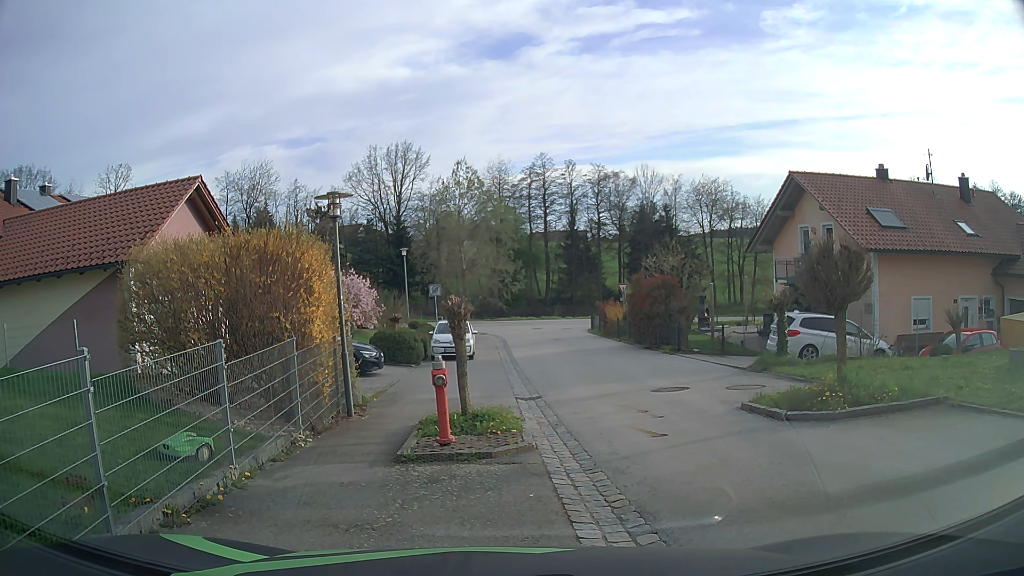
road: secondary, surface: asphalt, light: Day
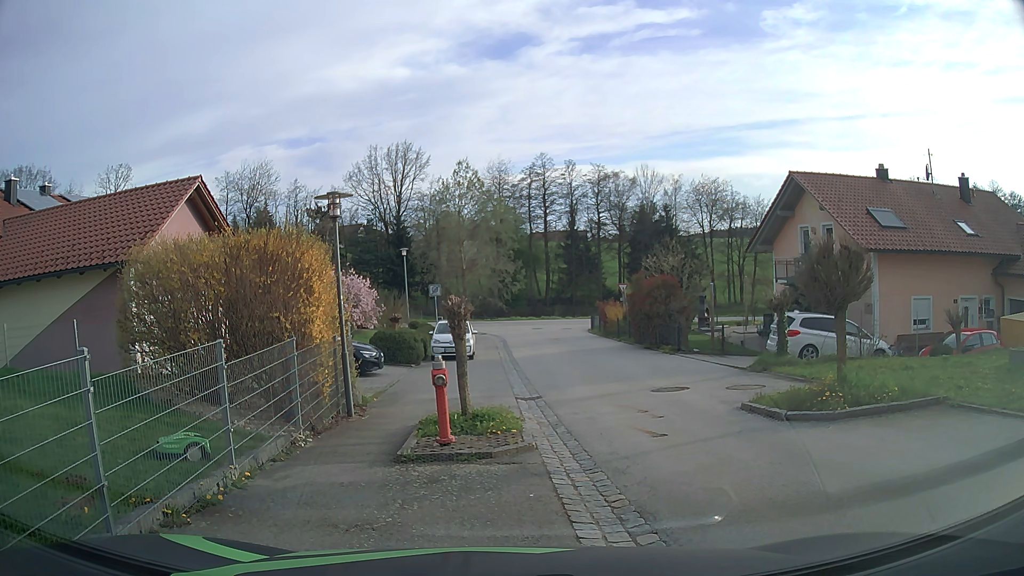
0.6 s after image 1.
(0.0, 0.0) m; 0°
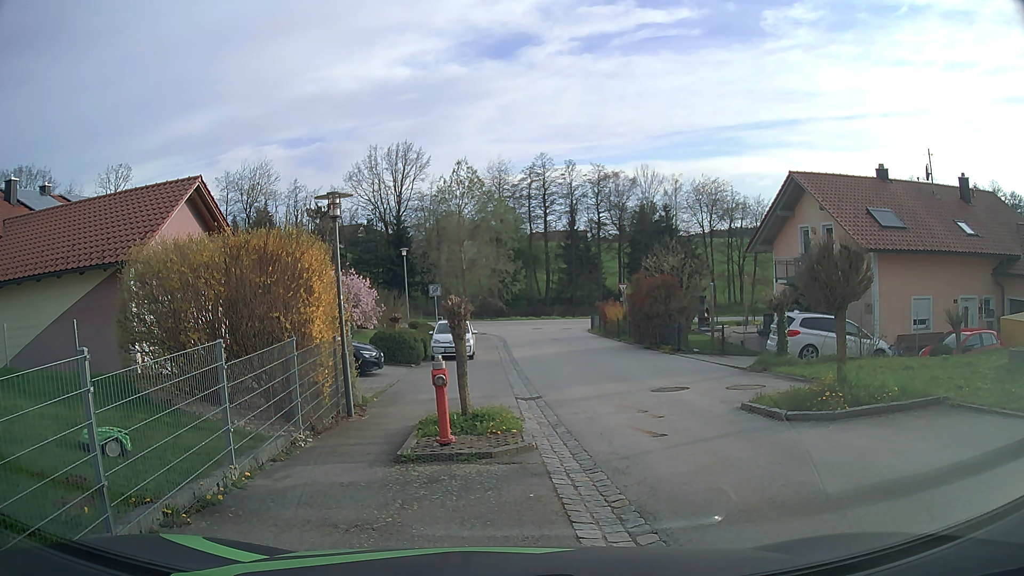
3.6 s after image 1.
(0.0, 0.0) m; 0°
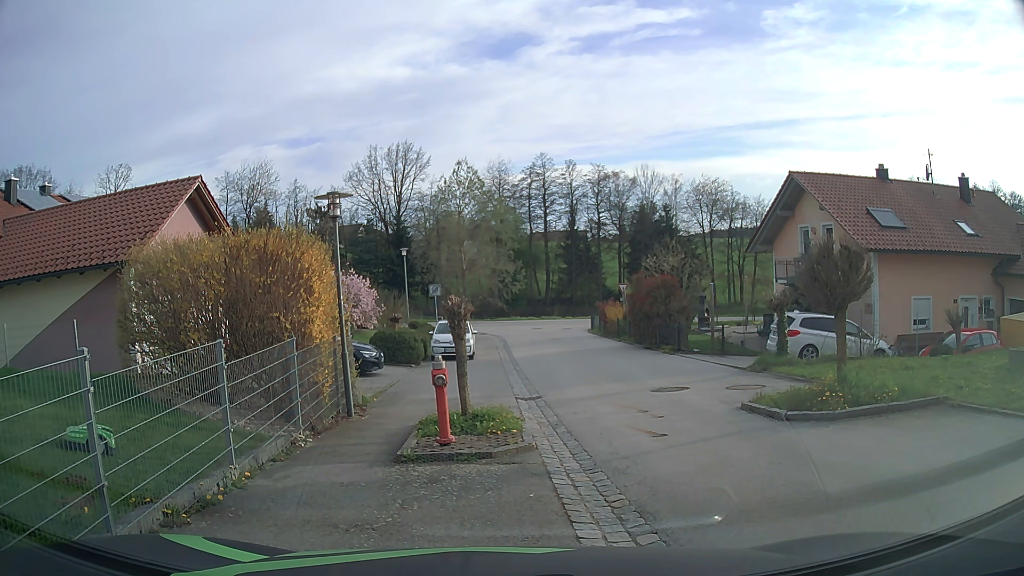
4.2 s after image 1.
(0.0, 0.0) m; 0°
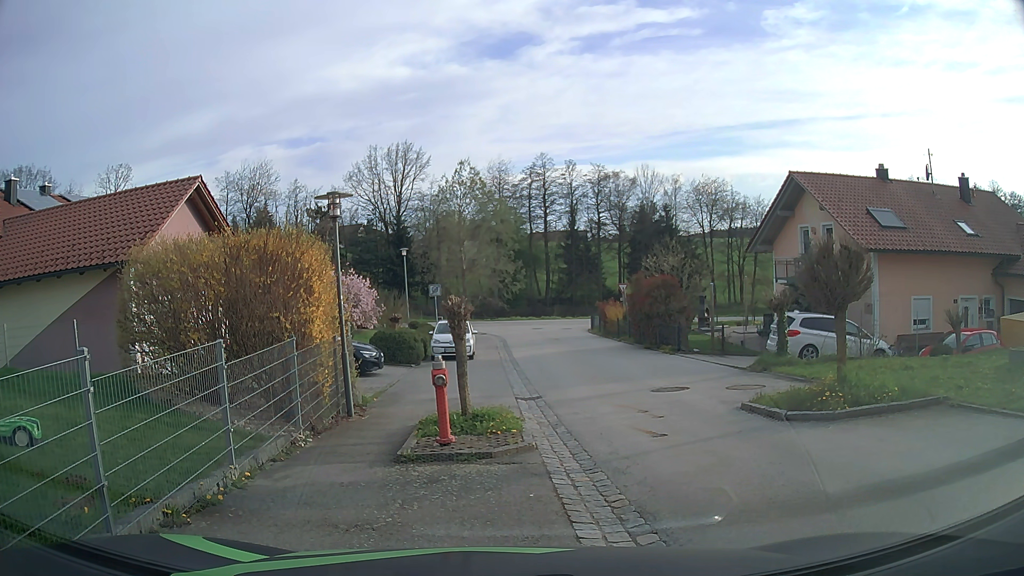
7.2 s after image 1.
(0.0, 0.0) m; 0°
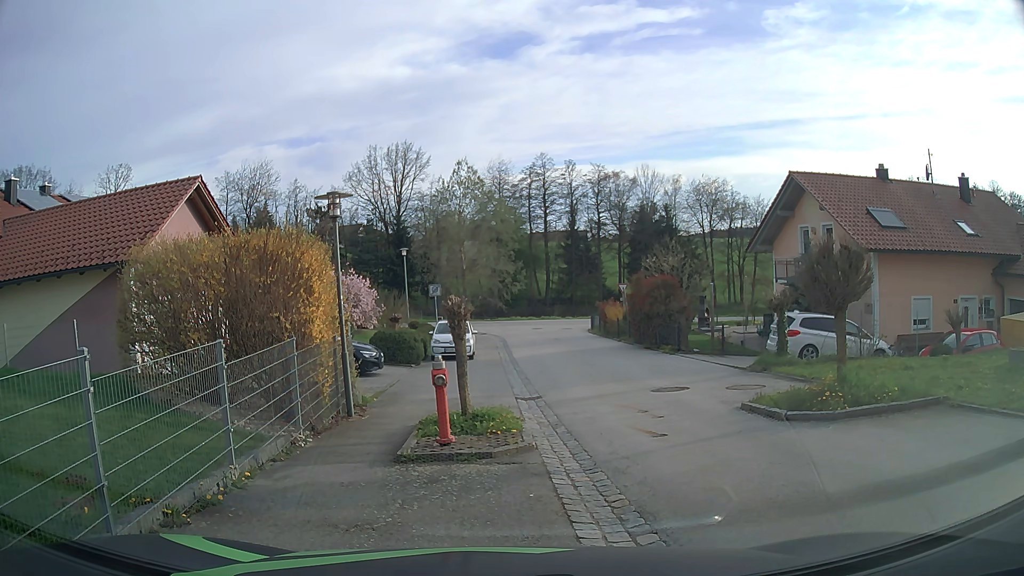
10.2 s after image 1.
(0.0, 0.0) m; 0°
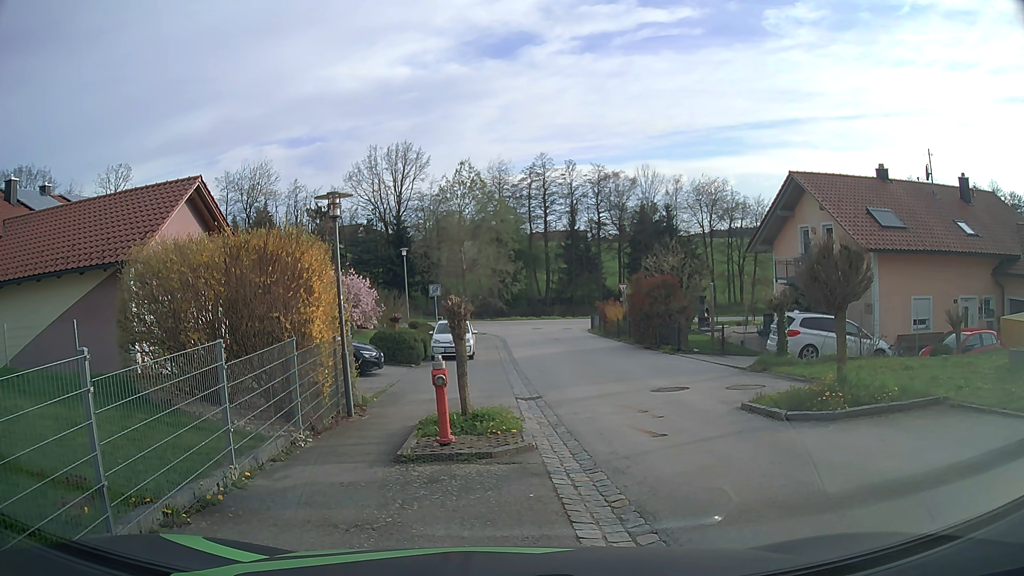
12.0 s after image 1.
(0.0, 0.0) m; 0°
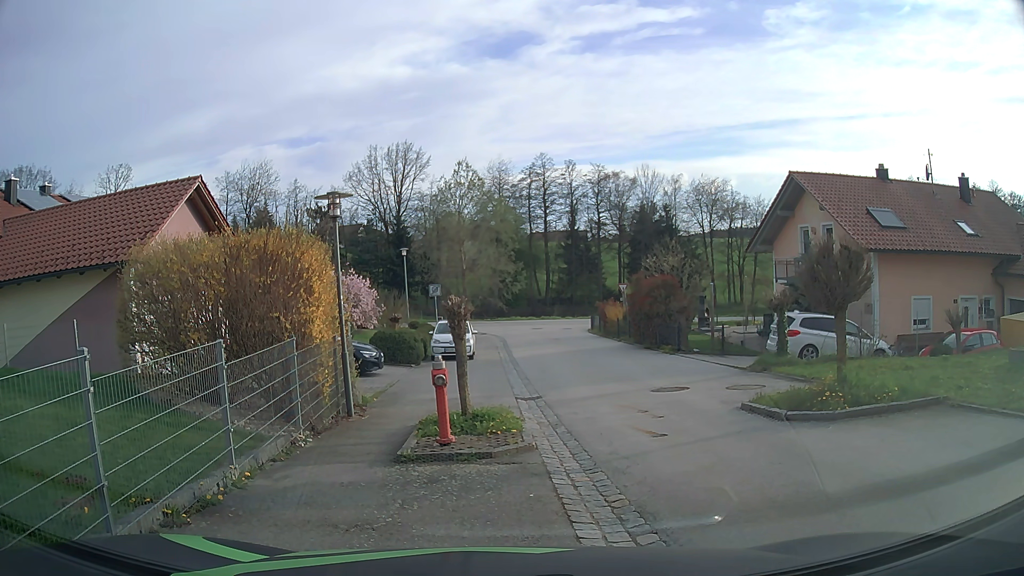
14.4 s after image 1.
(0.0, 0.0) m; 0°
